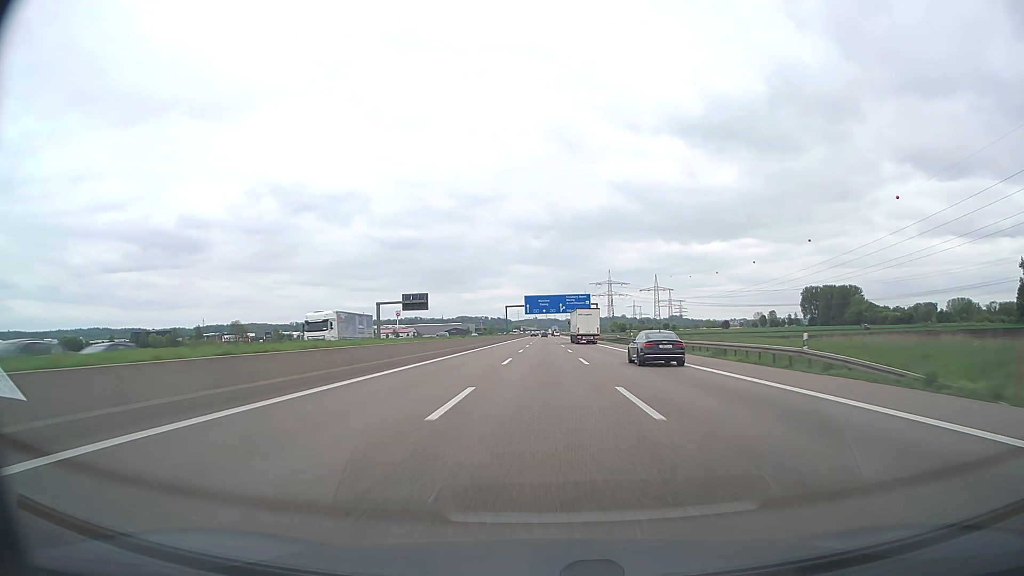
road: motorway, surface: asphalt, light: Day
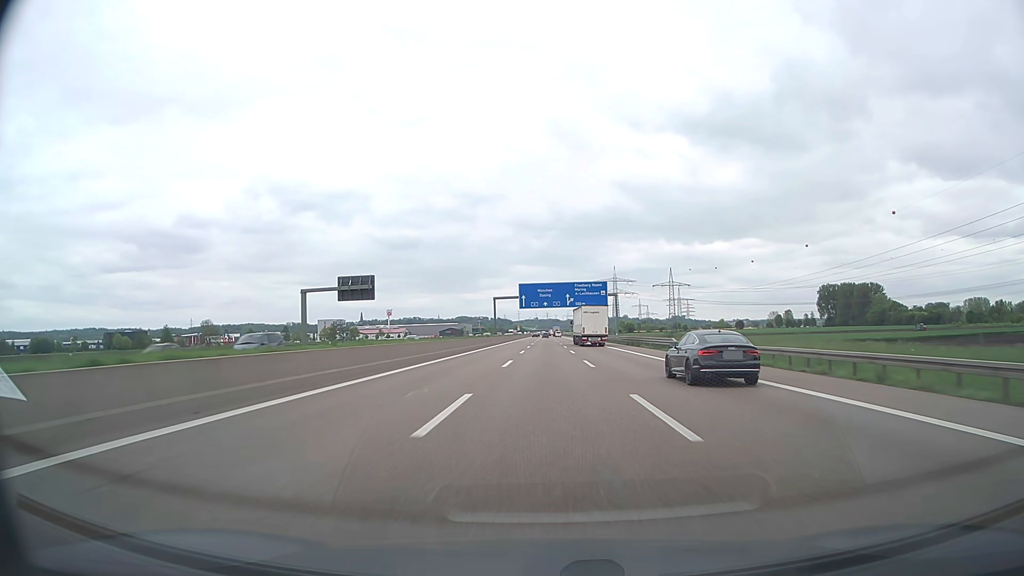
(0.0, +37.7) m; 0°
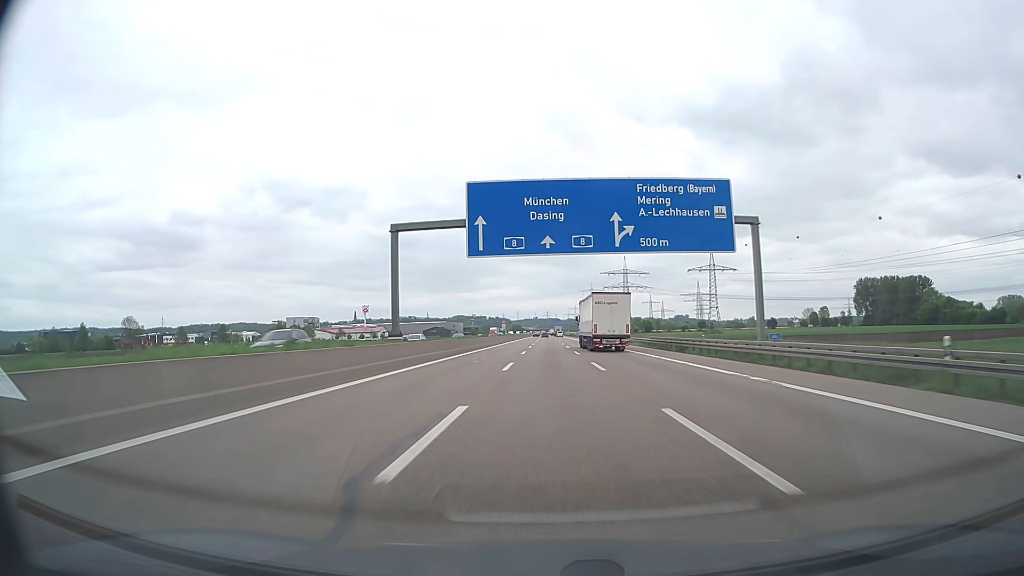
(0.0, +74.9) m; 0°
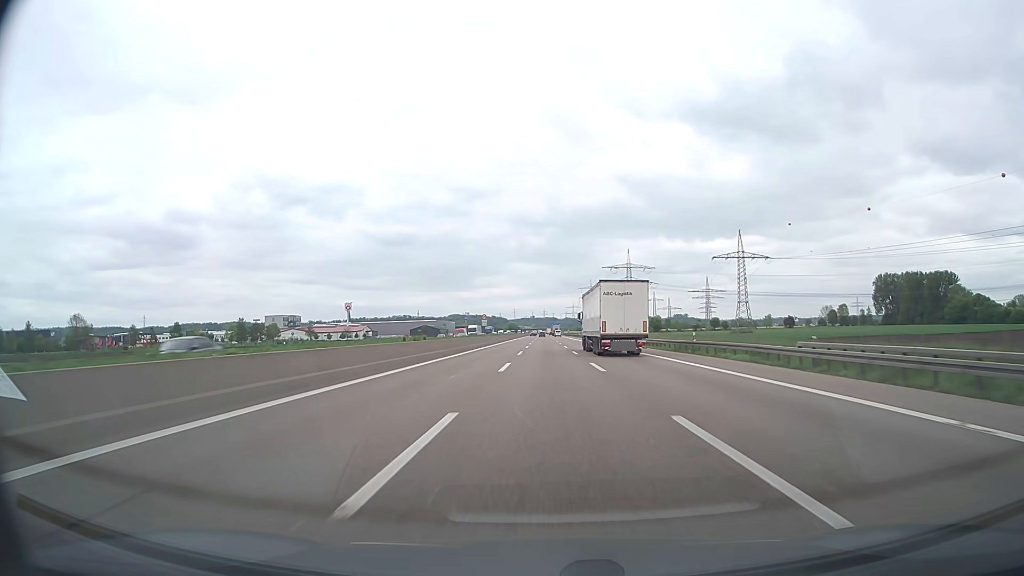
(0.0, +37.2) m; 0°
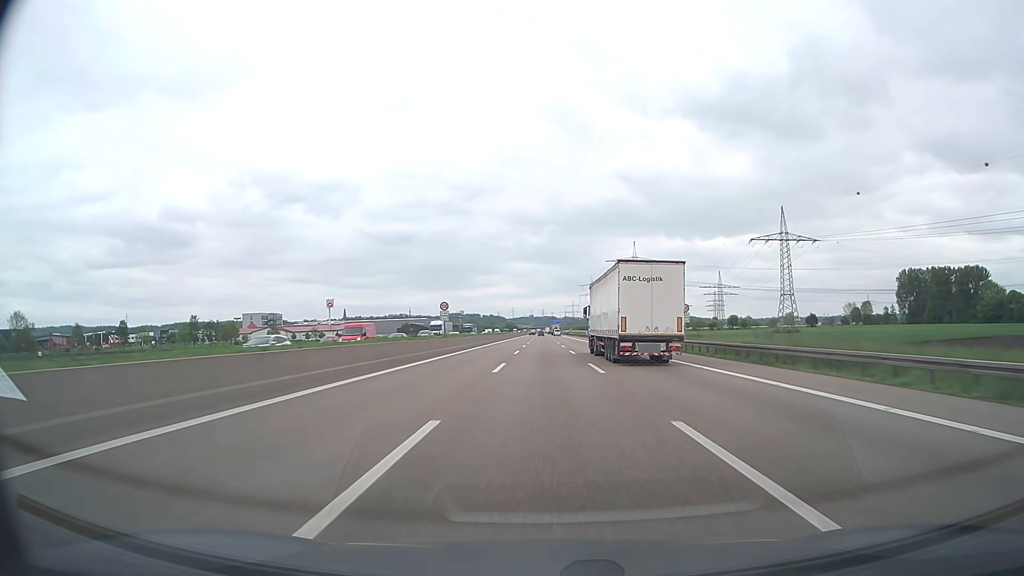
(+0.1, +37.0) m; 0°
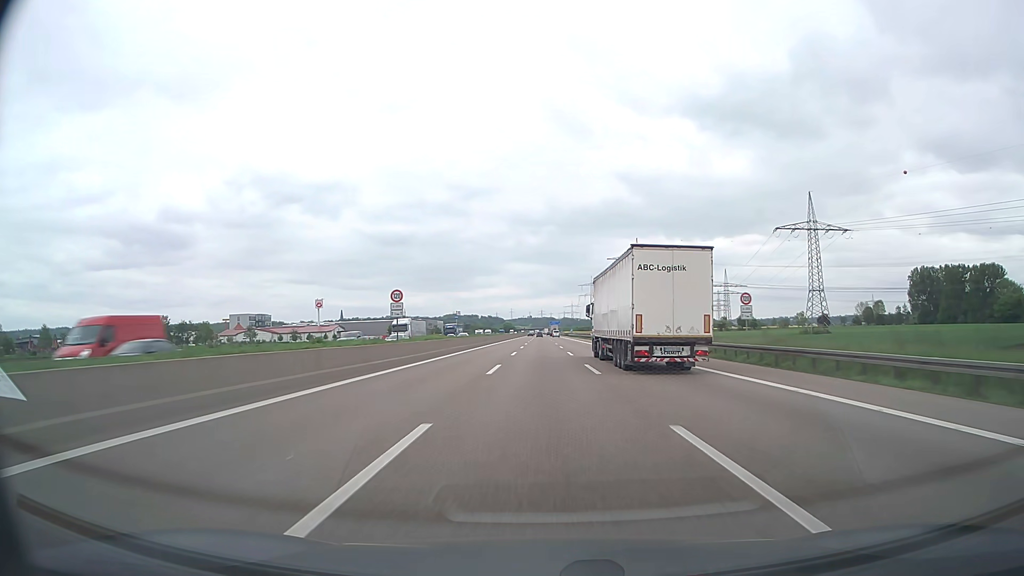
(0.0, +18.3) m; 0°
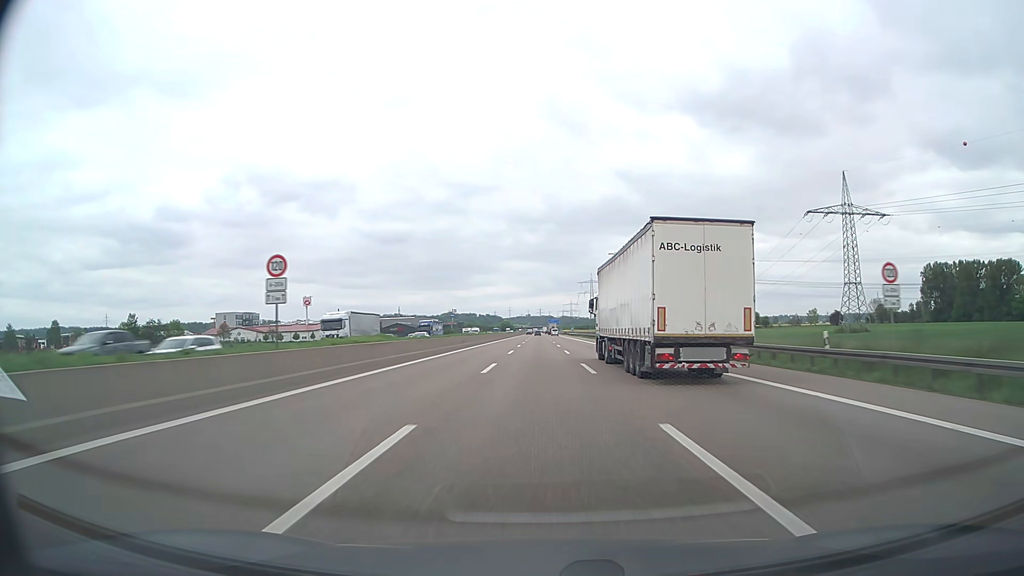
(0.0, +18.2) m; 0°
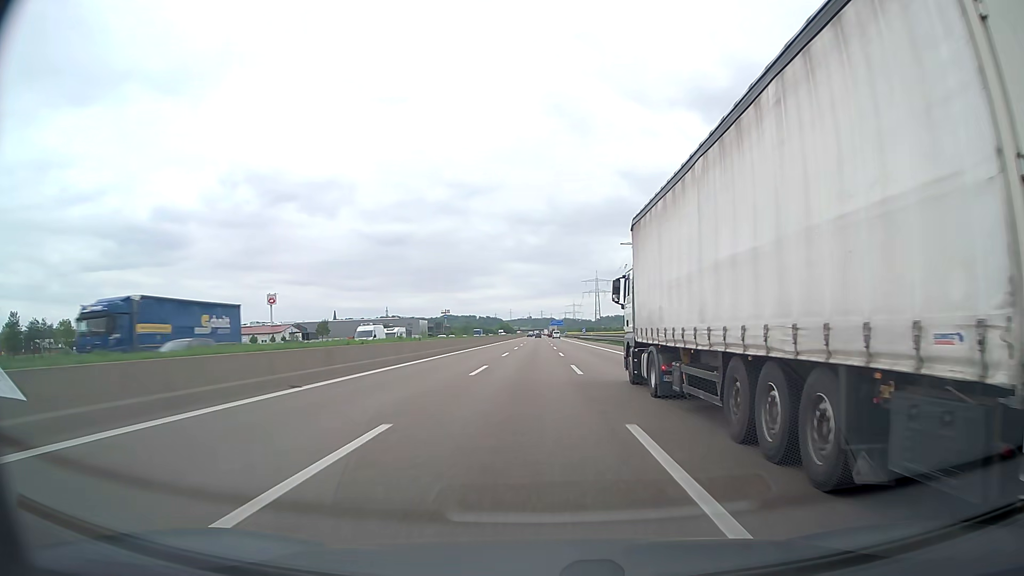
(0.0, +53.8) m; 0°
(0, +10) (0, +20) (0, +30) (0, +40) (0, +50) (0, +60) (-1, +70) (-1, +80) (-1, +90) (-1, +100) m
